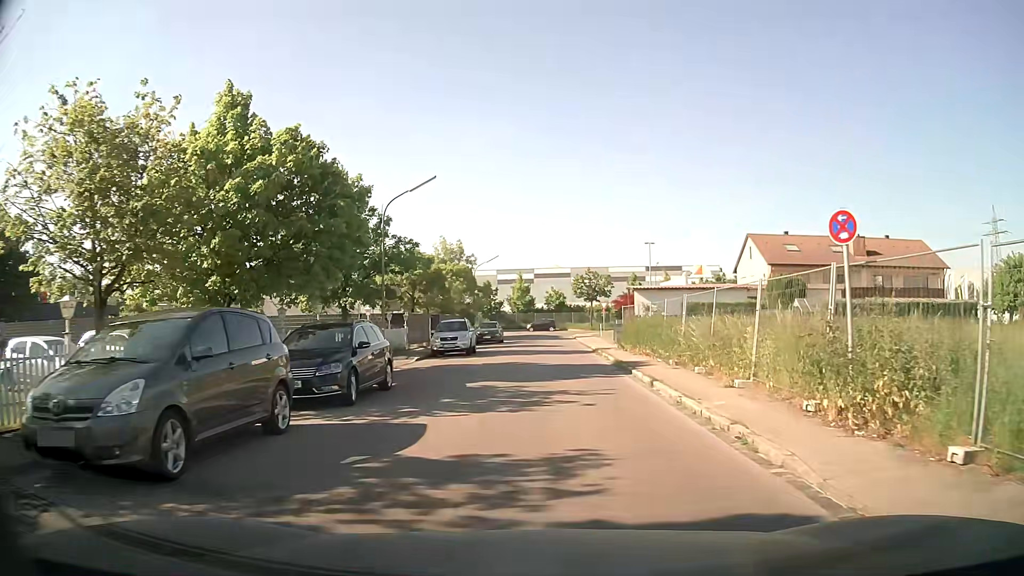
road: residential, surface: asphalt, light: Day
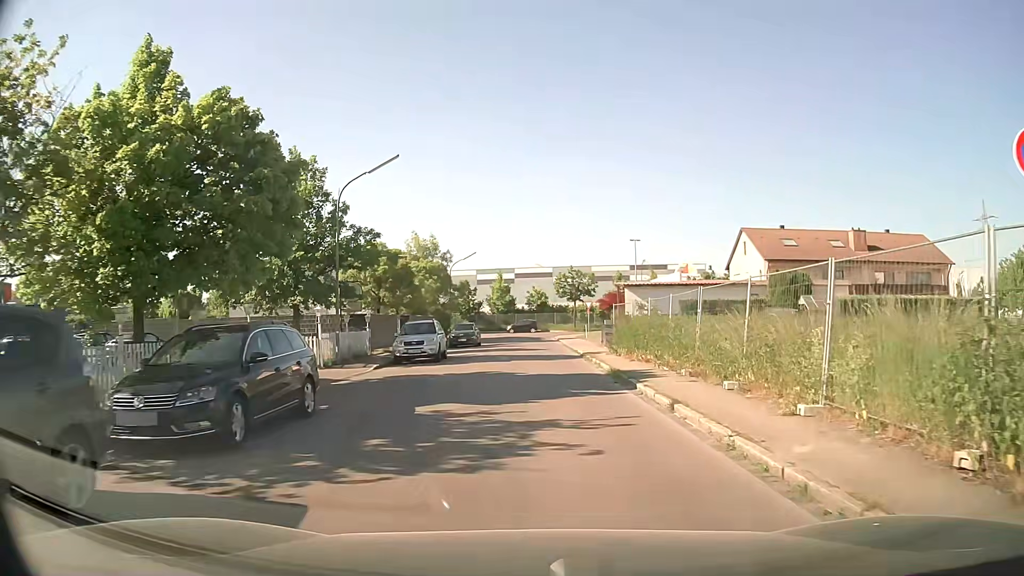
(+0.1, +4.0) m; +2°
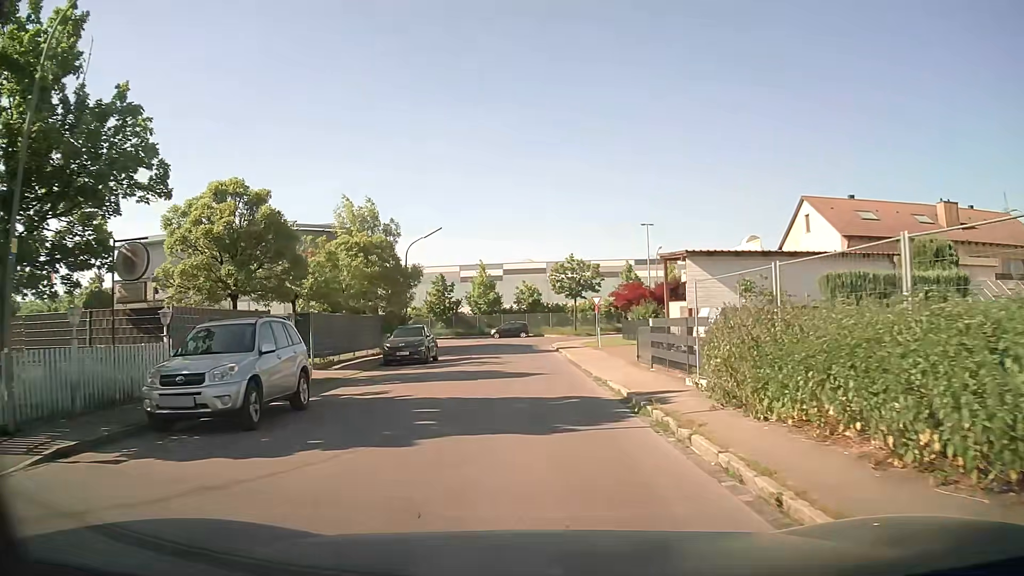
(+0.1, +16.8) m; 0°
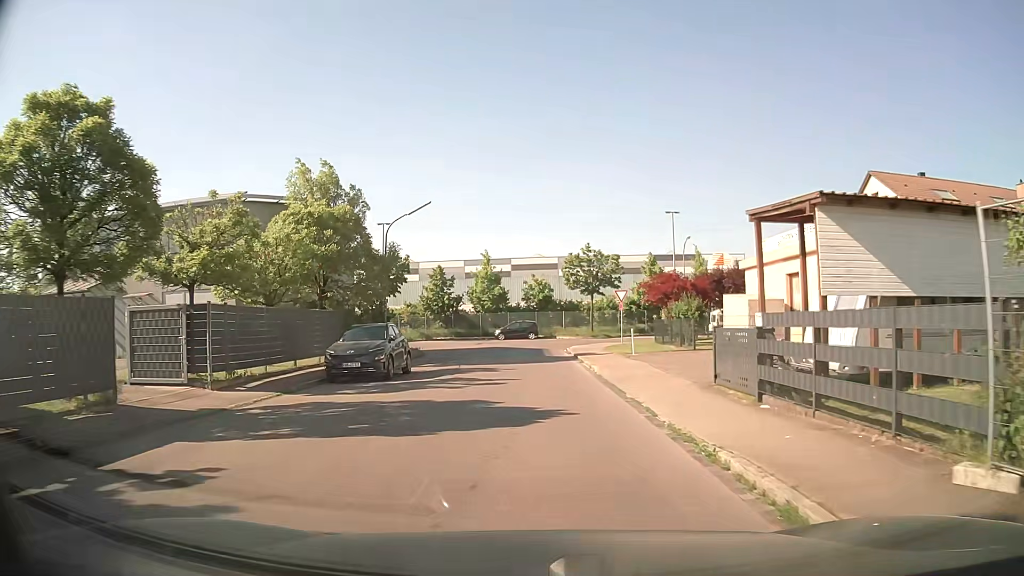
(0.0, +8.6) m; -1°
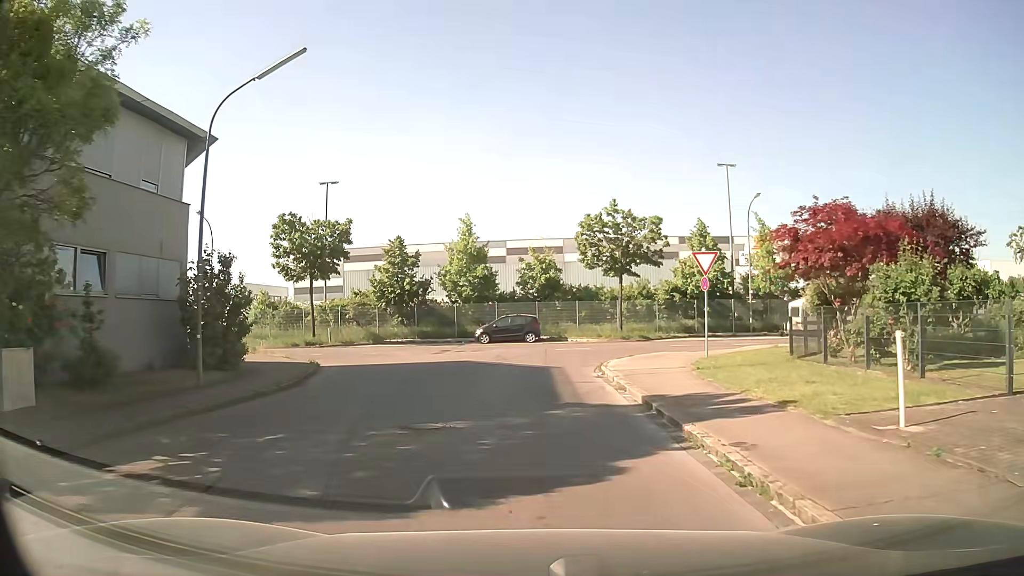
(+0.1, +19.4) m; 0°
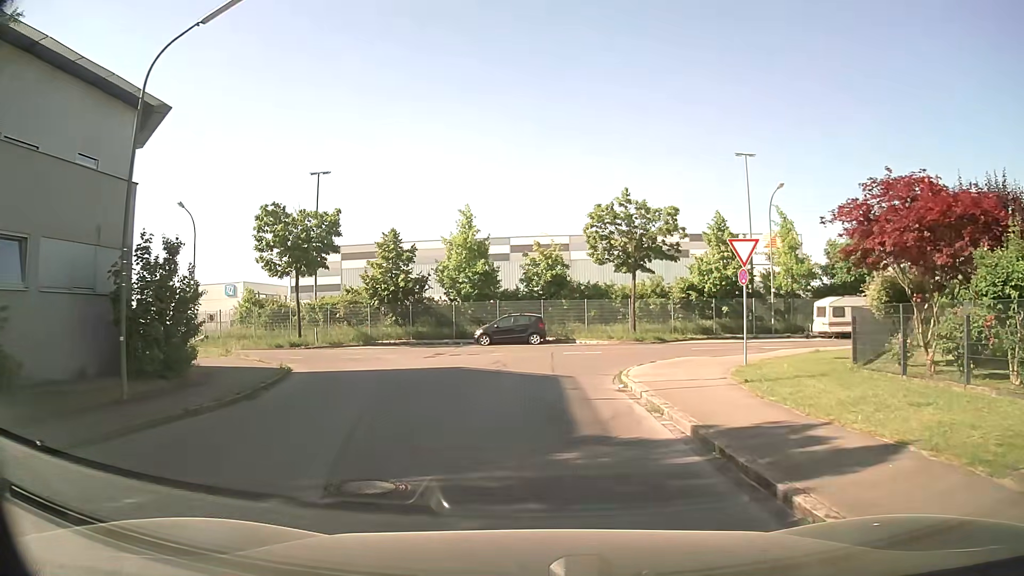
(0.0, +3.3) m; 0°
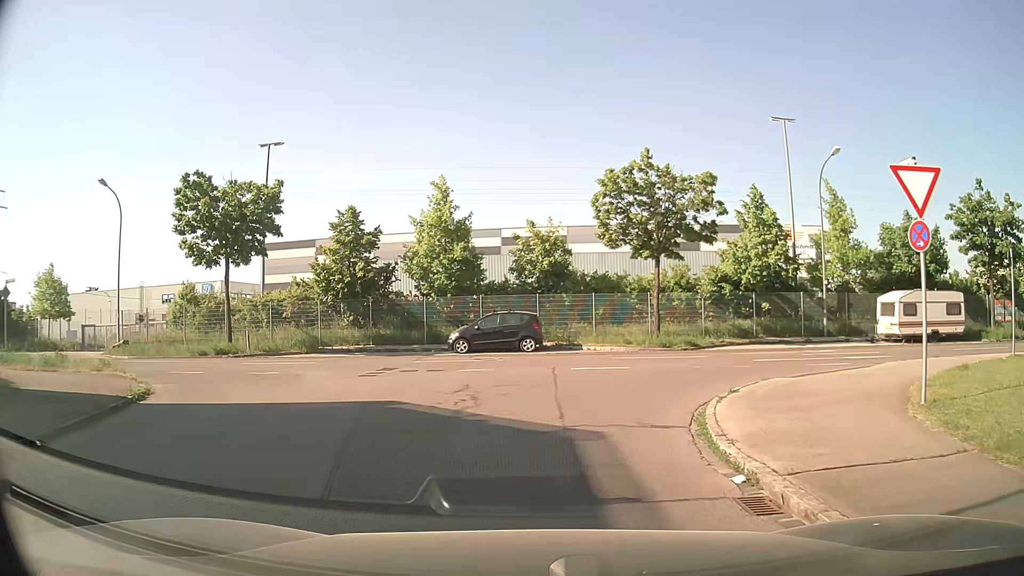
(0.0, +8.3) m; 0°
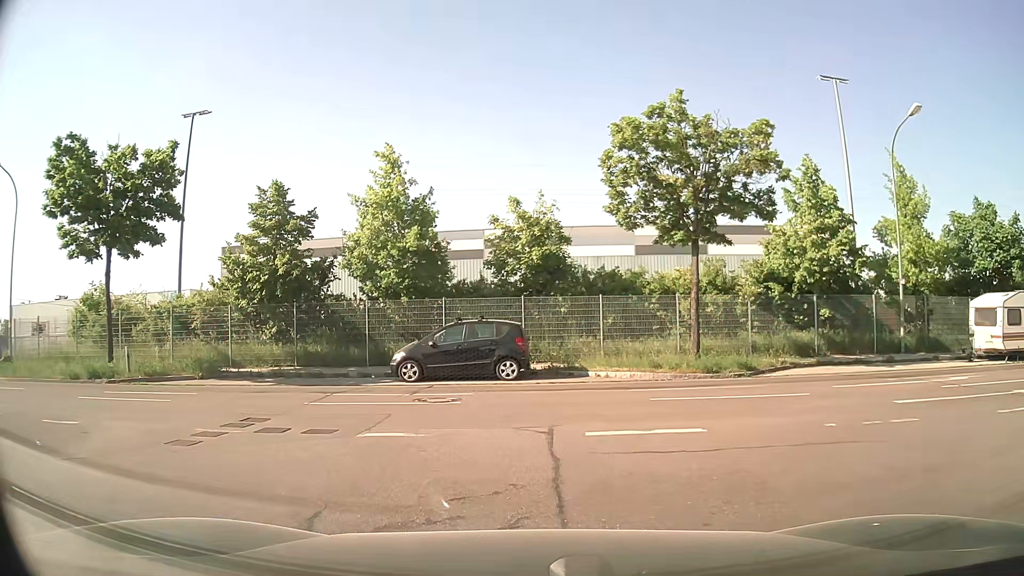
(+0.1, +8.4) m; +1°
(+4, +9) (+13, +12) (+23, +12) (+33, +12) (+43, +12) (+53, +12) (+63, +13) (+73, +15) (+82, +17) (+92, +20) m
